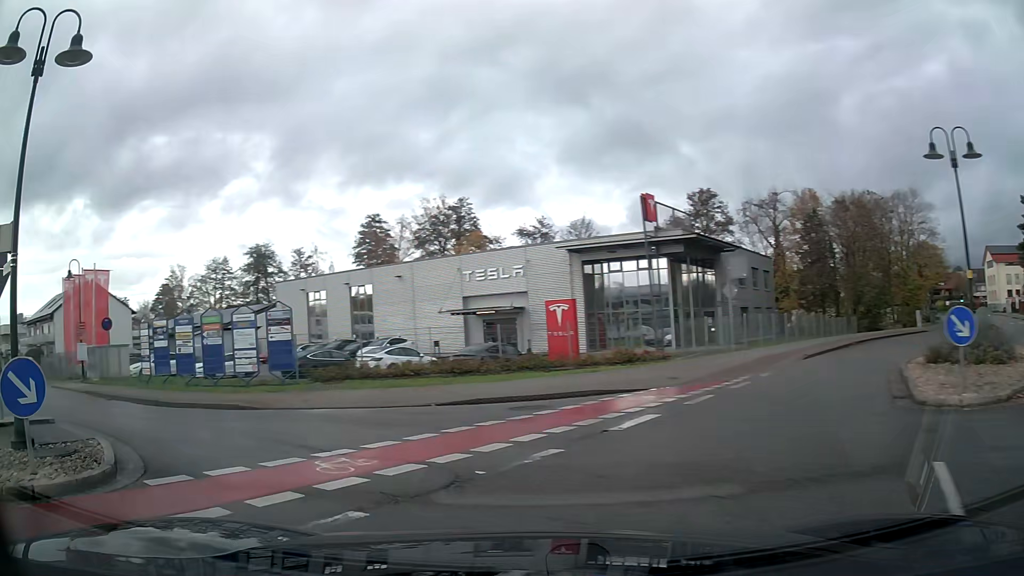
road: tertiary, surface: asphalt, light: Day
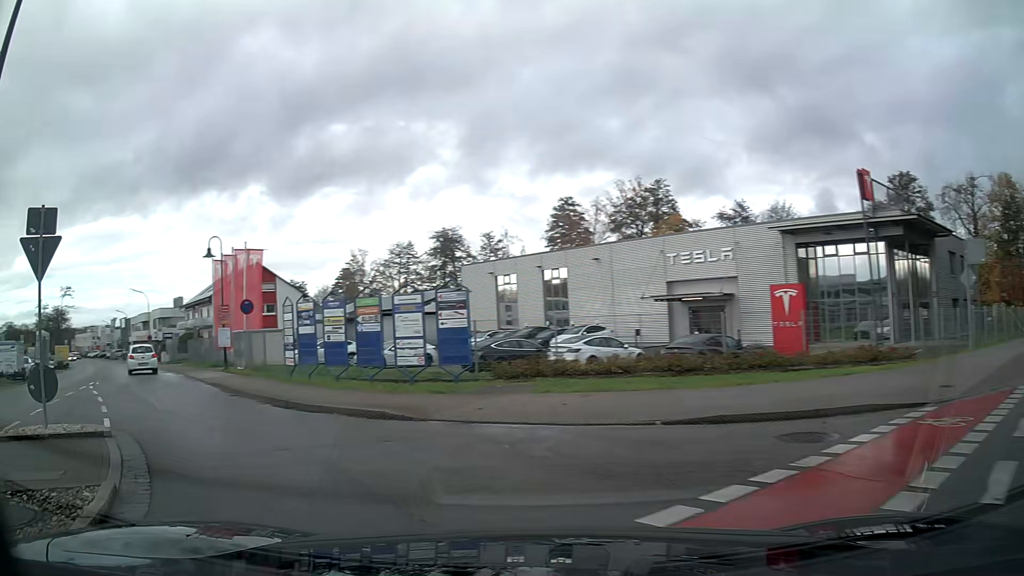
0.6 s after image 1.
(-0.6, +4.1) m; -16°
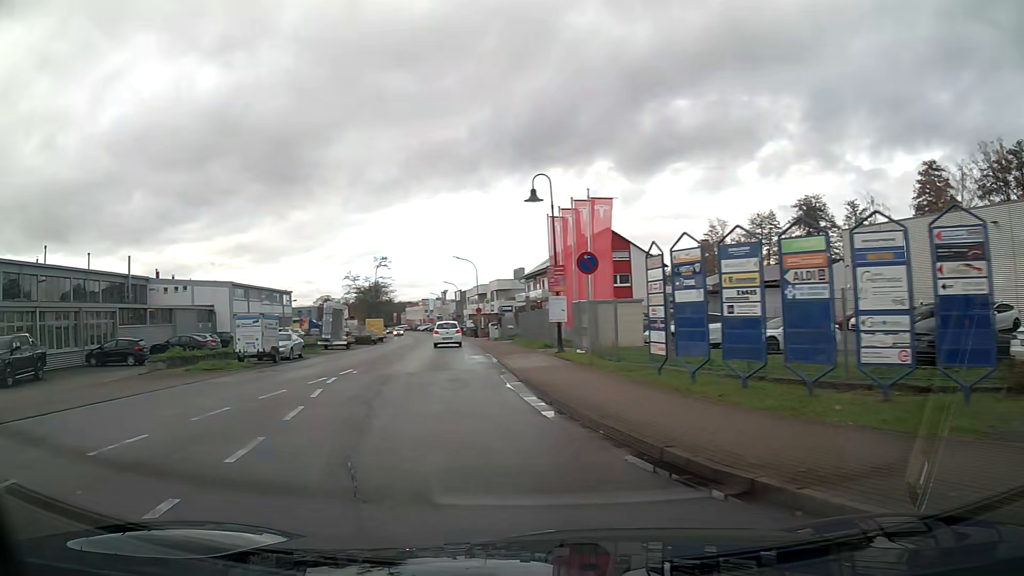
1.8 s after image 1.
(-2.1, +8.4) m; -24°
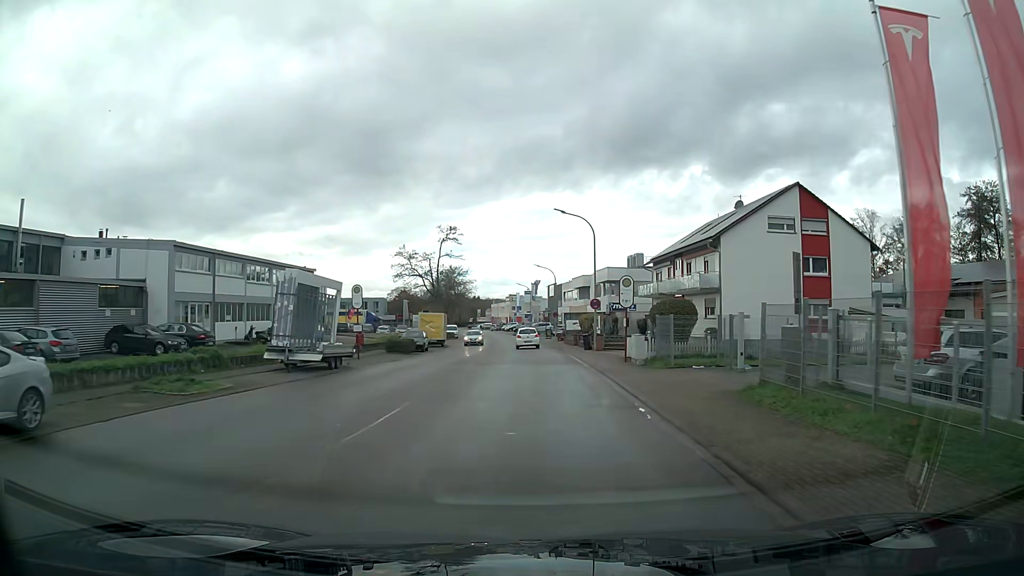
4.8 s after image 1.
(-2.4, +26.6) m; -5°
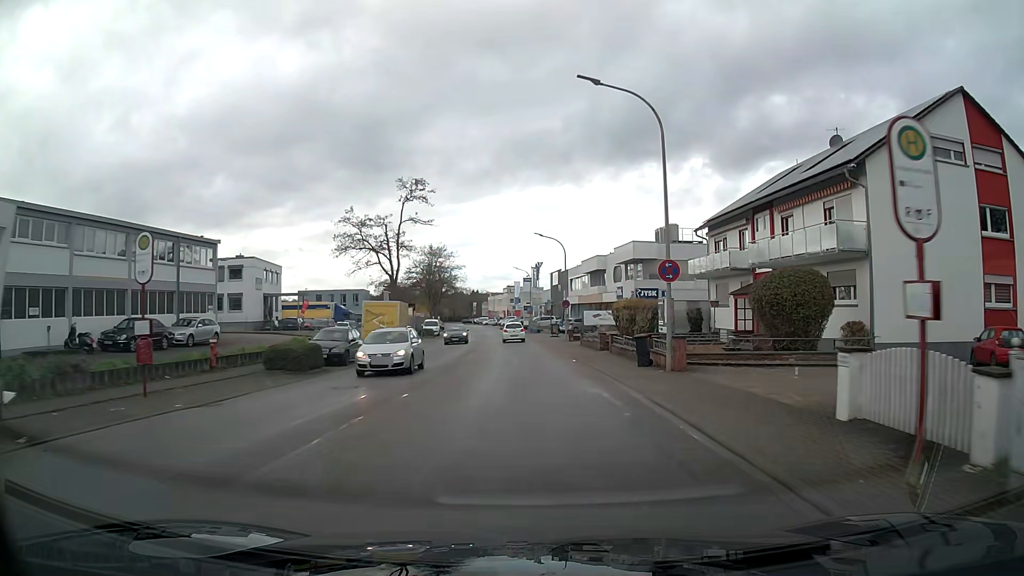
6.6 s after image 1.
(0.0, +19.5) m; 0°
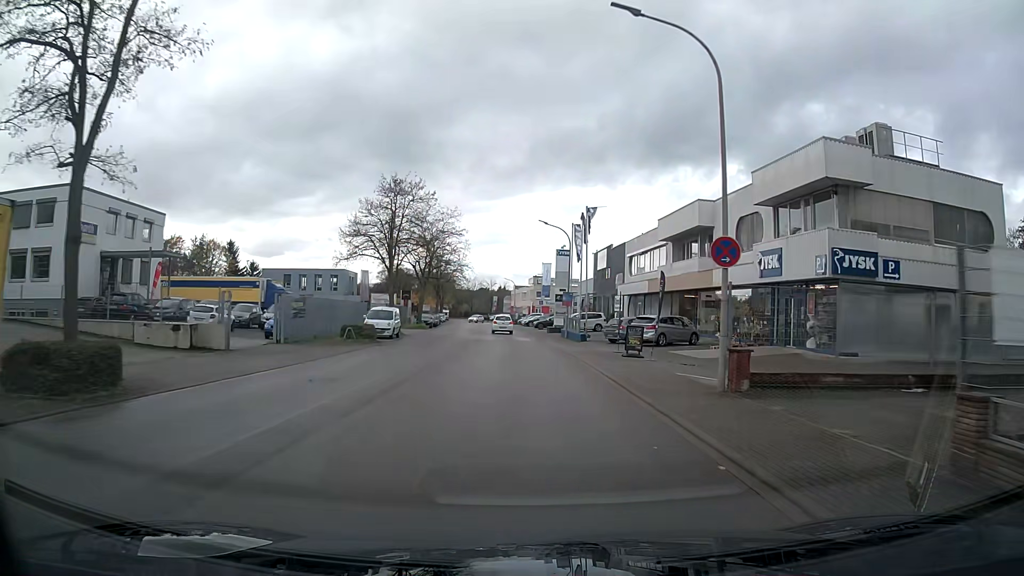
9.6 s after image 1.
(-0.6, +34.9) m; -3°
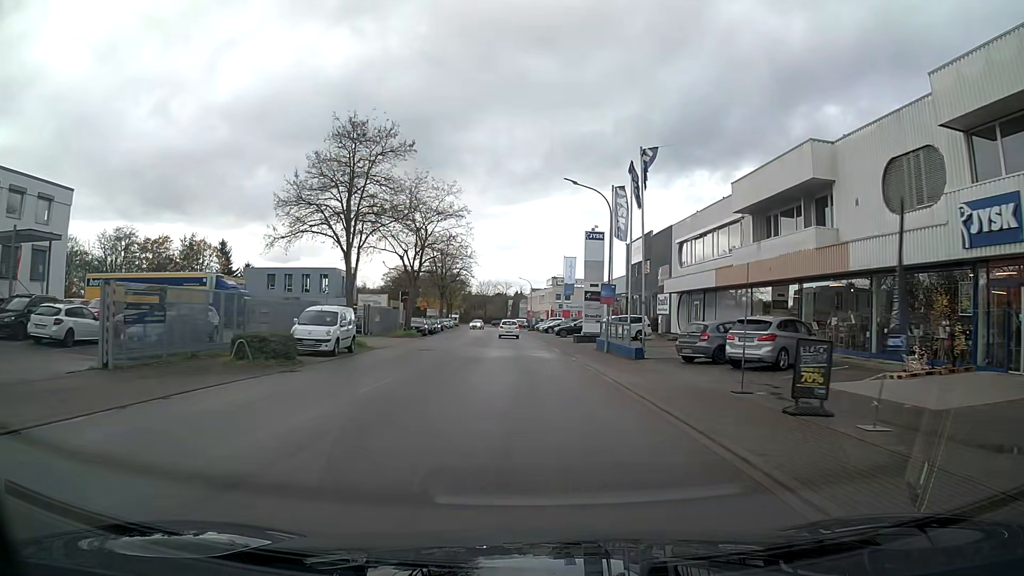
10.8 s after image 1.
(-0.2, +14.5) m; -1°
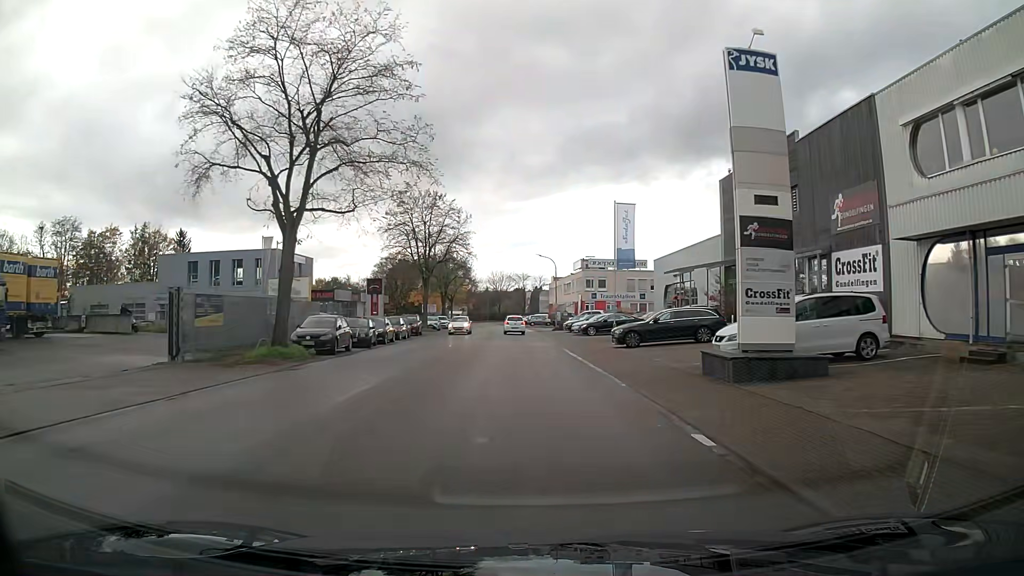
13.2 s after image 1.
(-0.4, +29.5) m; -2°
